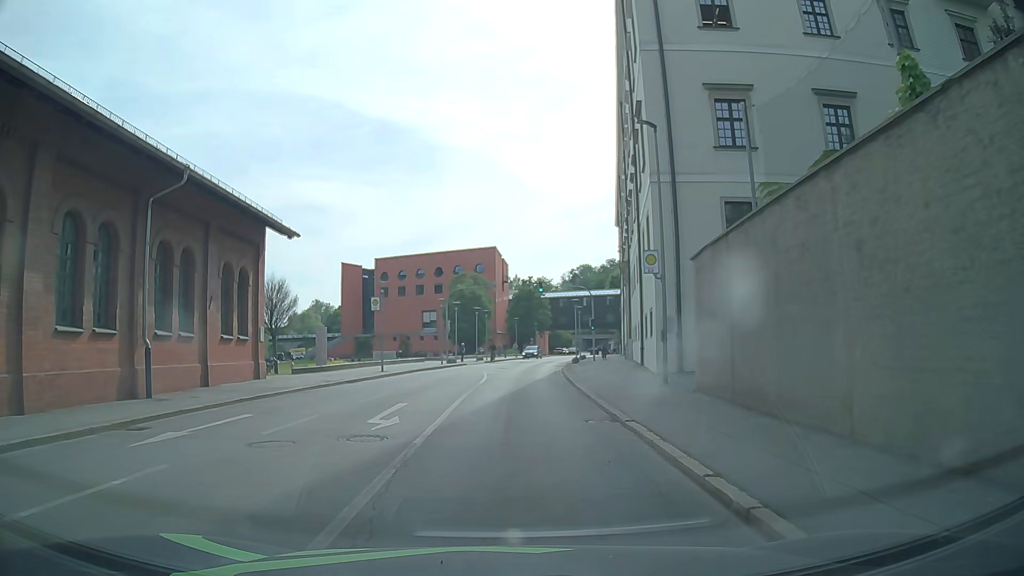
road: tertiary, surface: asphalt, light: Day
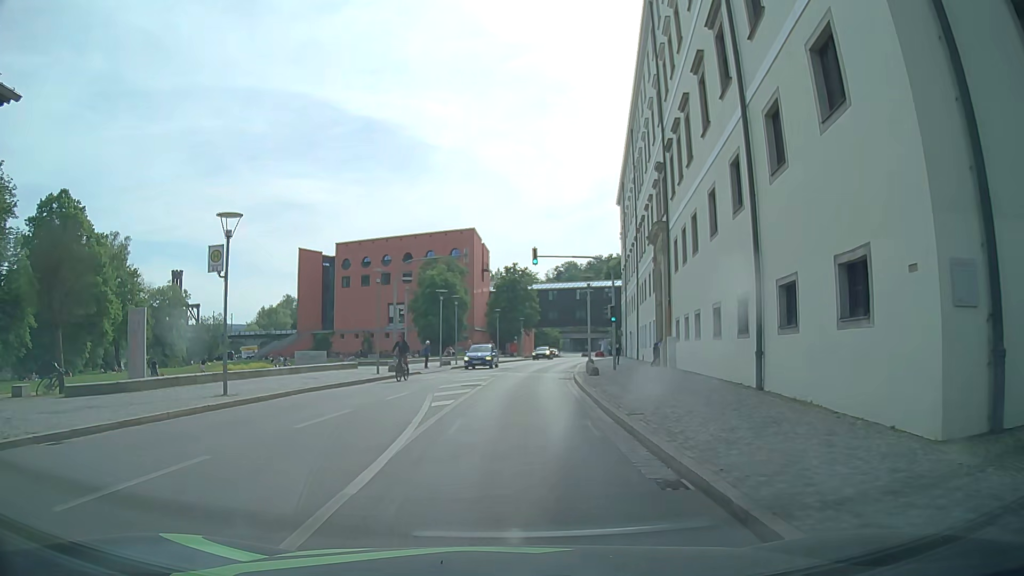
(+0.2, +17.9) m; 0°
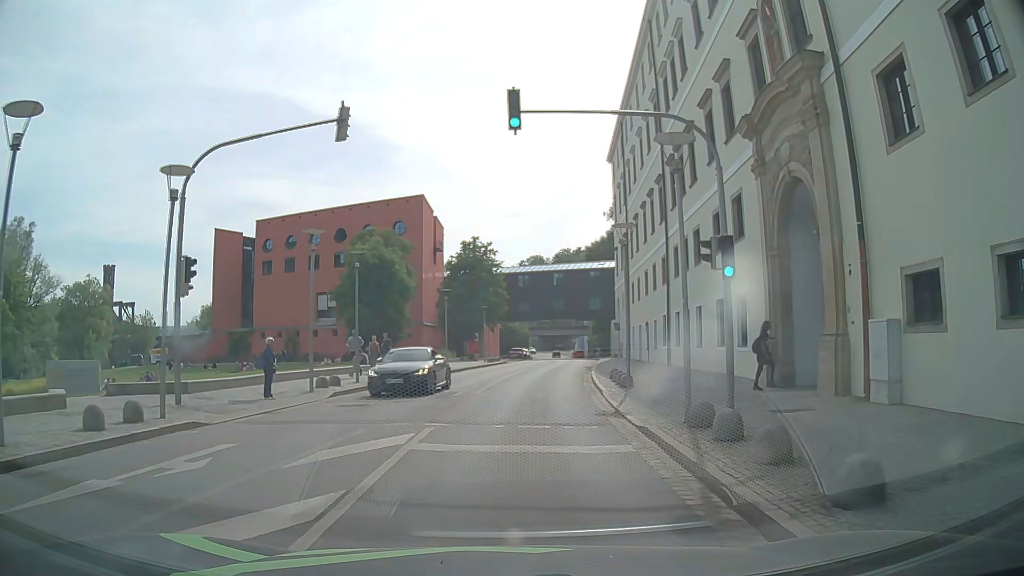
(+0.8, +22.3) m; +5°
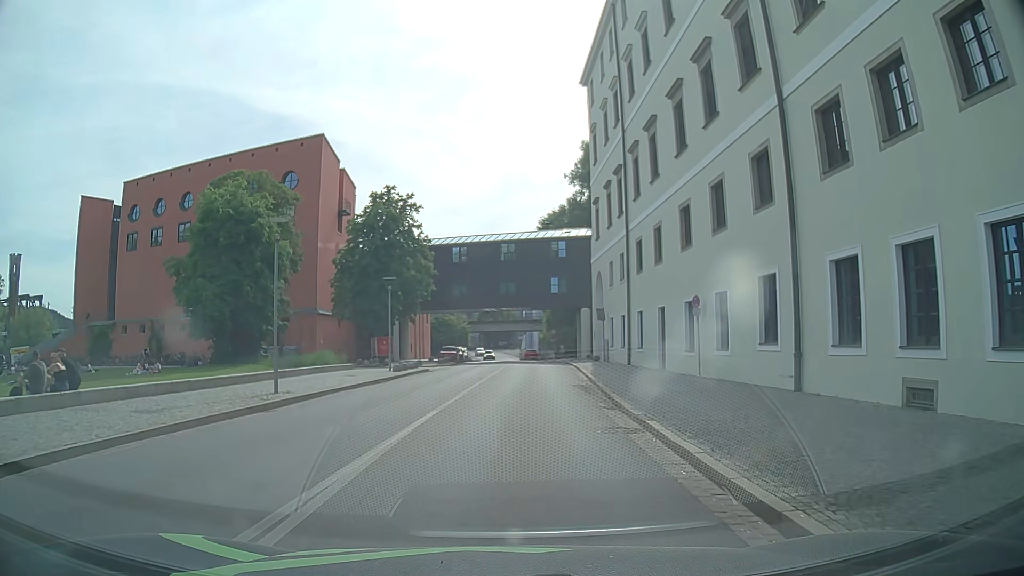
(+0.5, +22.5) m; +4°
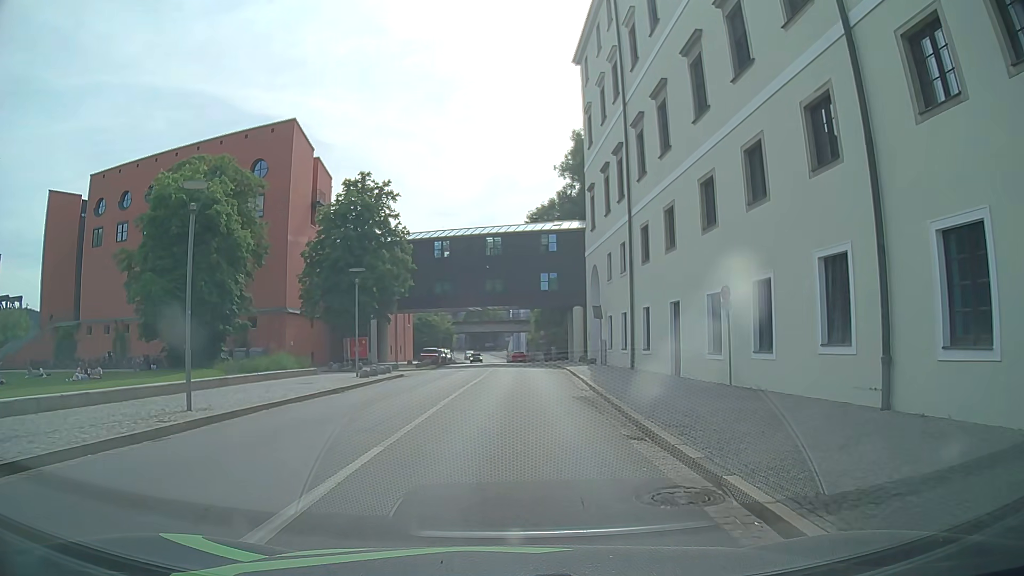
(+0.1, +4.5) m; +1°
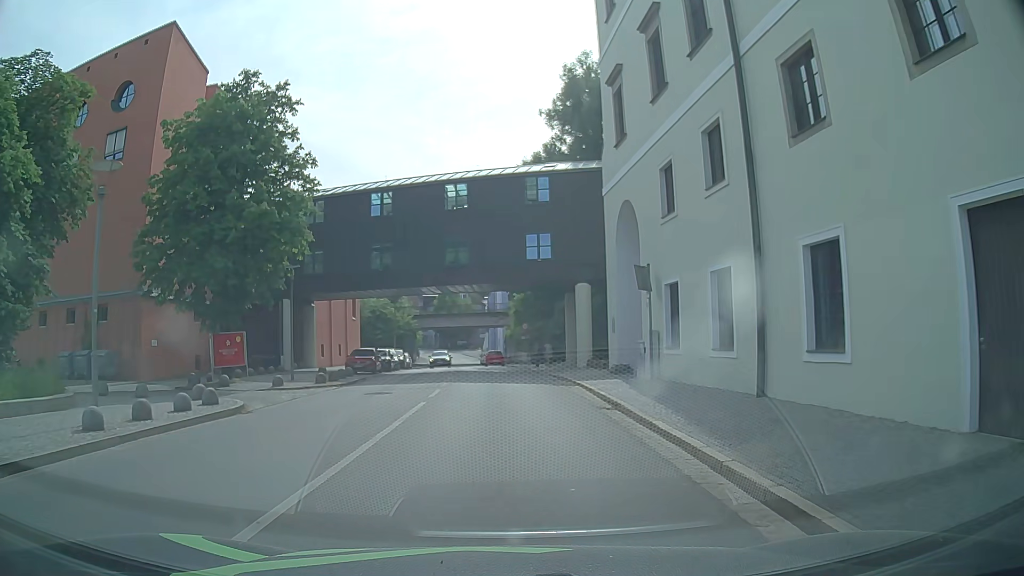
(+0.5, +18.1) m; +3°
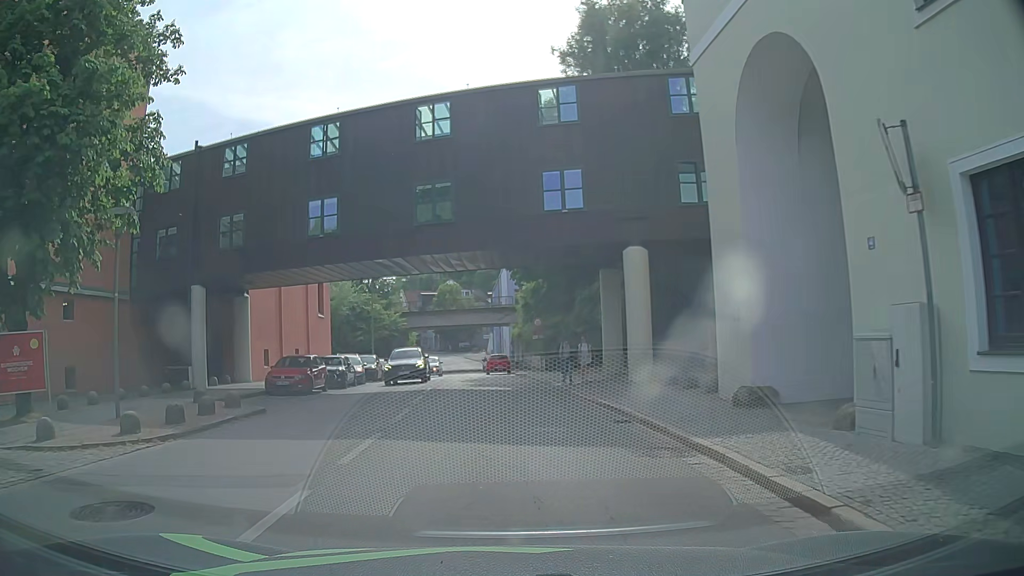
(-0.2, +13.5) m; -1°
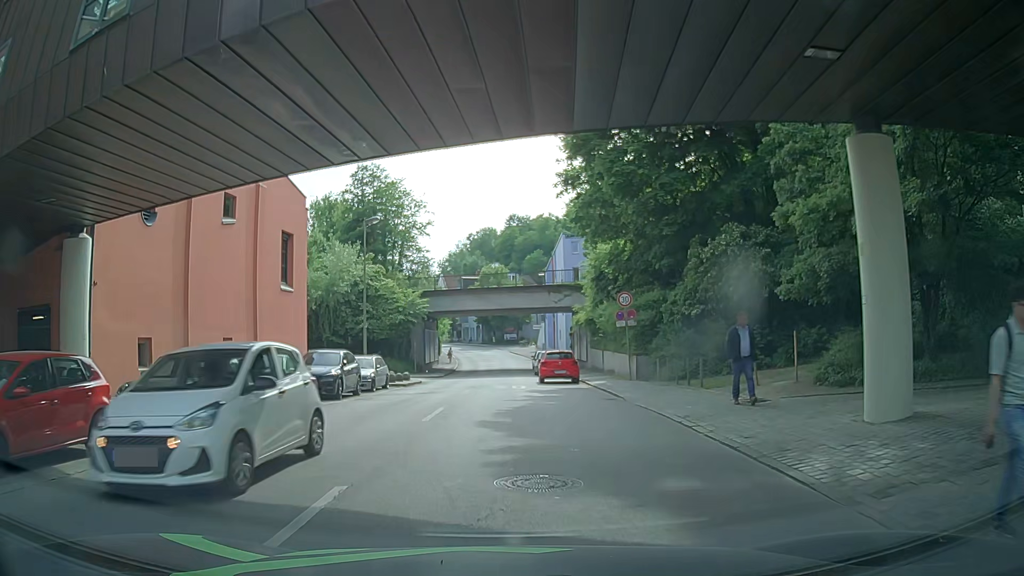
(-0.8, +17.9) m; -4°
(0, +10) (-1, +20) (-1, +30) (-1, +40) (-1, +50) (-2, +60) (-2, +70) (-3, +80) (-5, +90) (-7, +100) m
